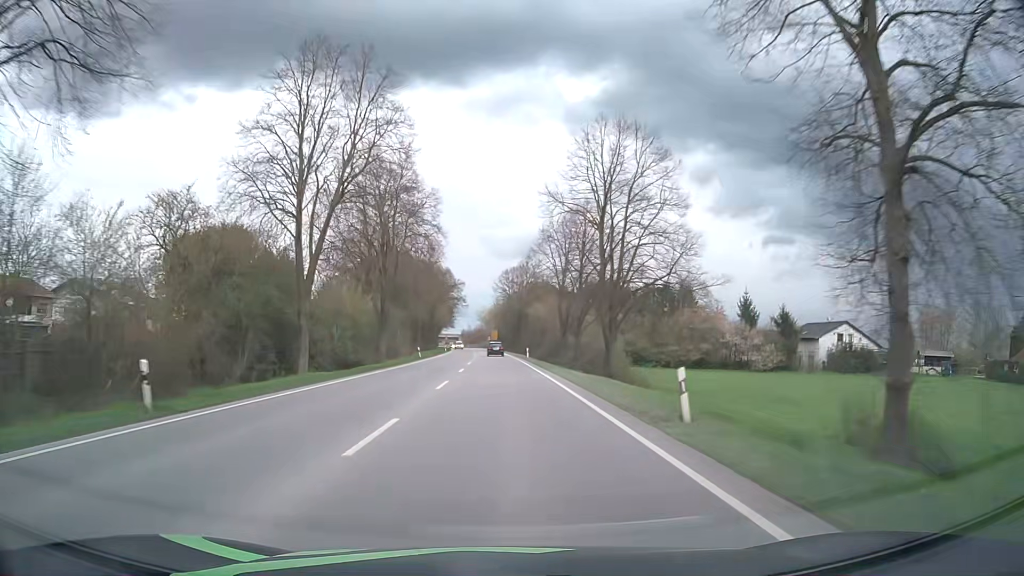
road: primary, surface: asphalt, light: Day
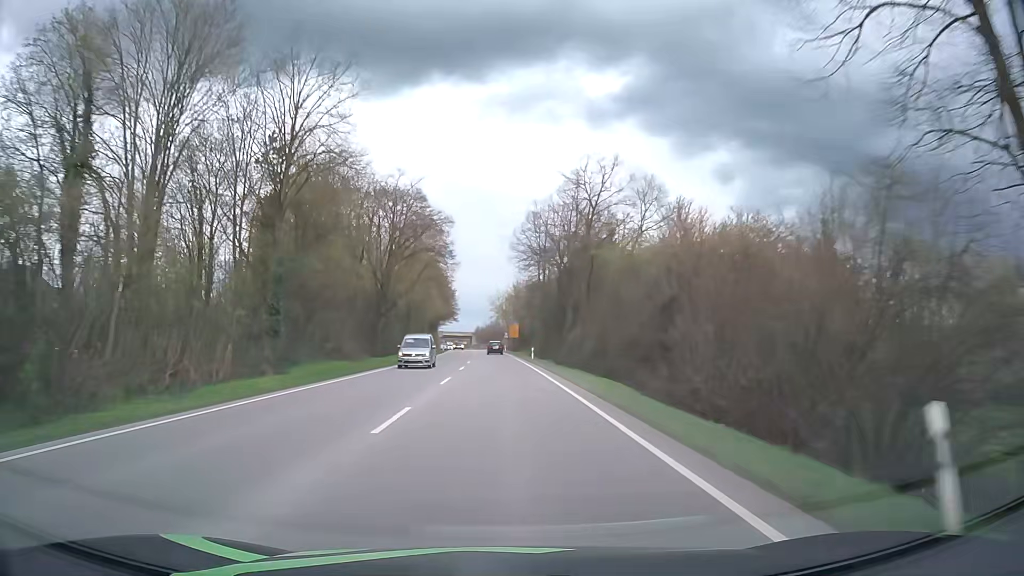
(-0.9, +57.6) m; -2°
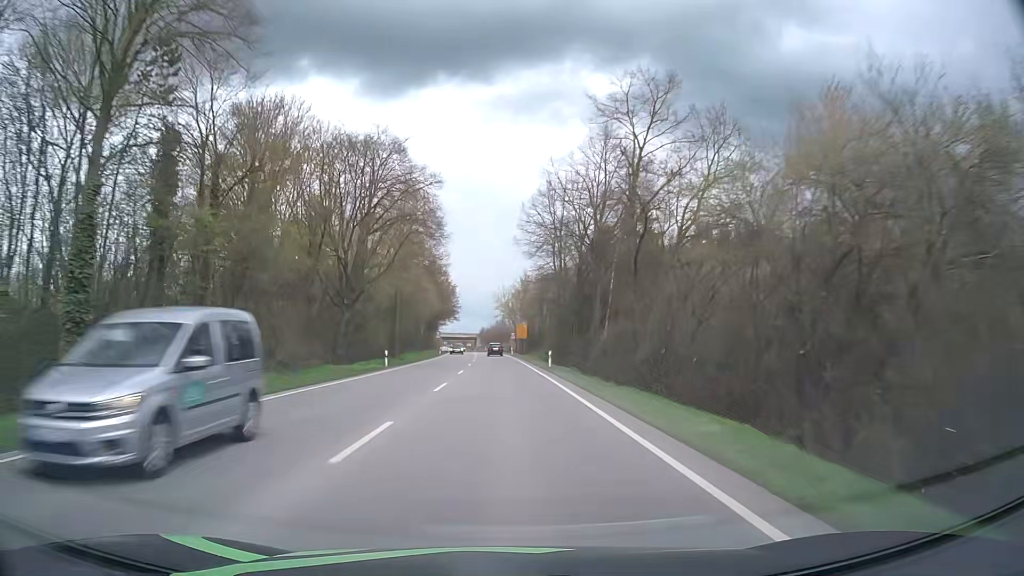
(-0.1, +14.5) m; -1°
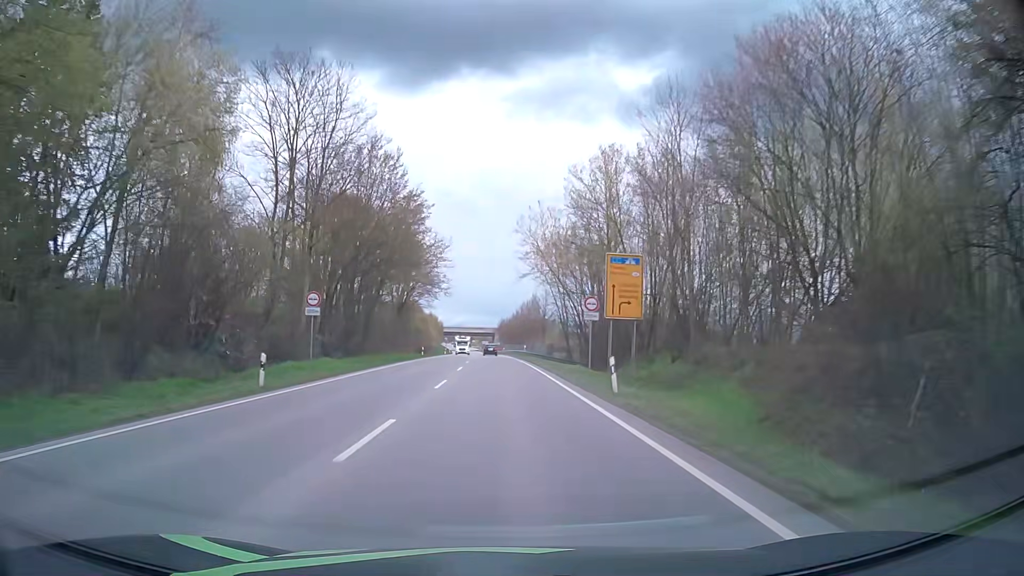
(-1.1, +71.4) m; -2°
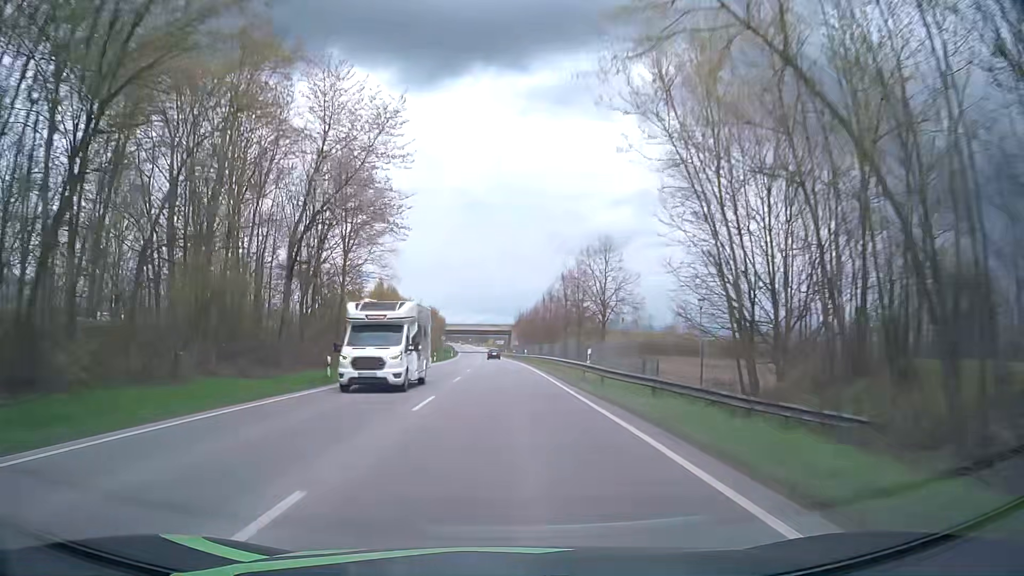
(-0.5, +41.3) m; -1°
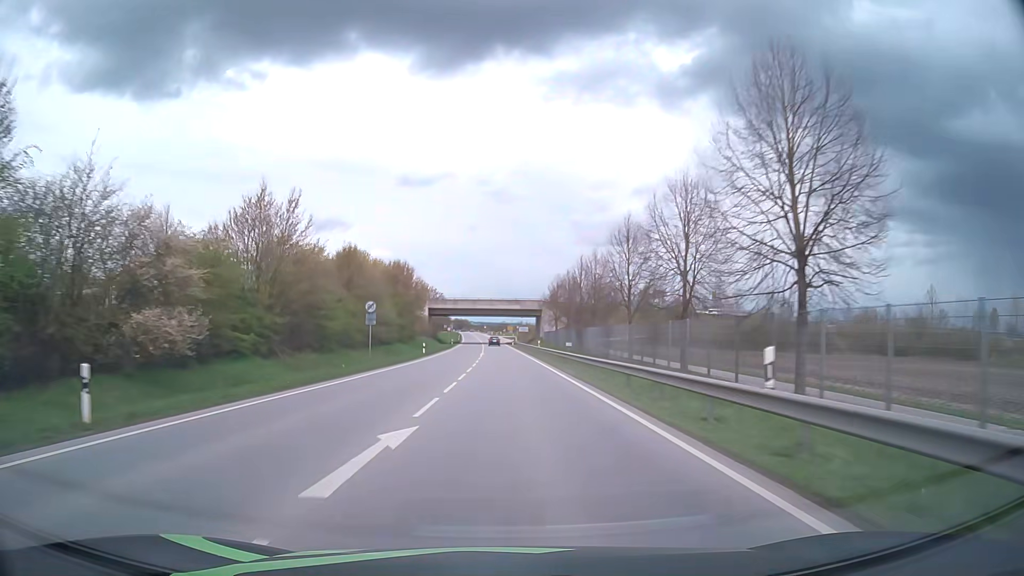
(-1.2, +67.6) m; -2°
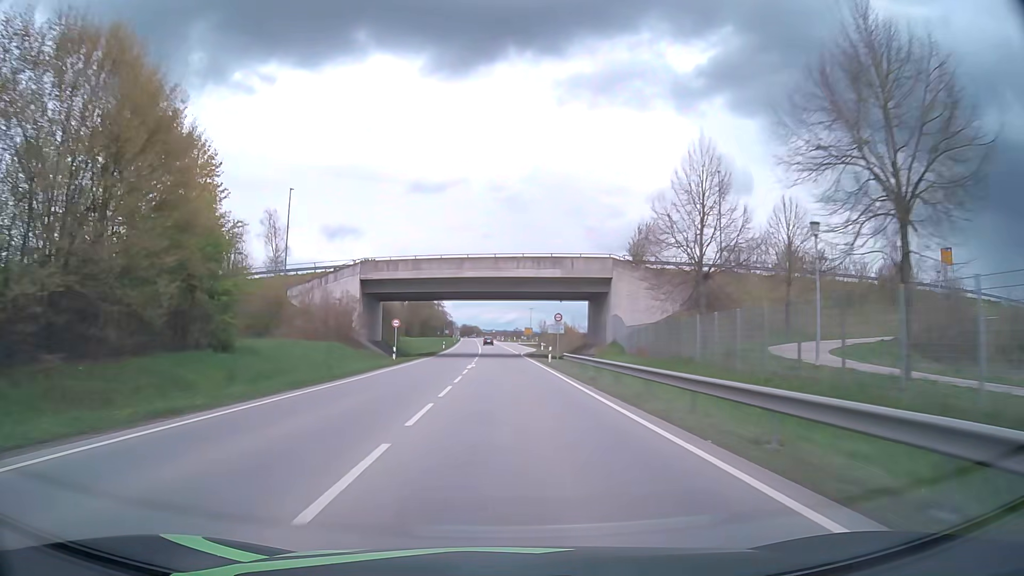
(-0.9, +66.9) m; -1°
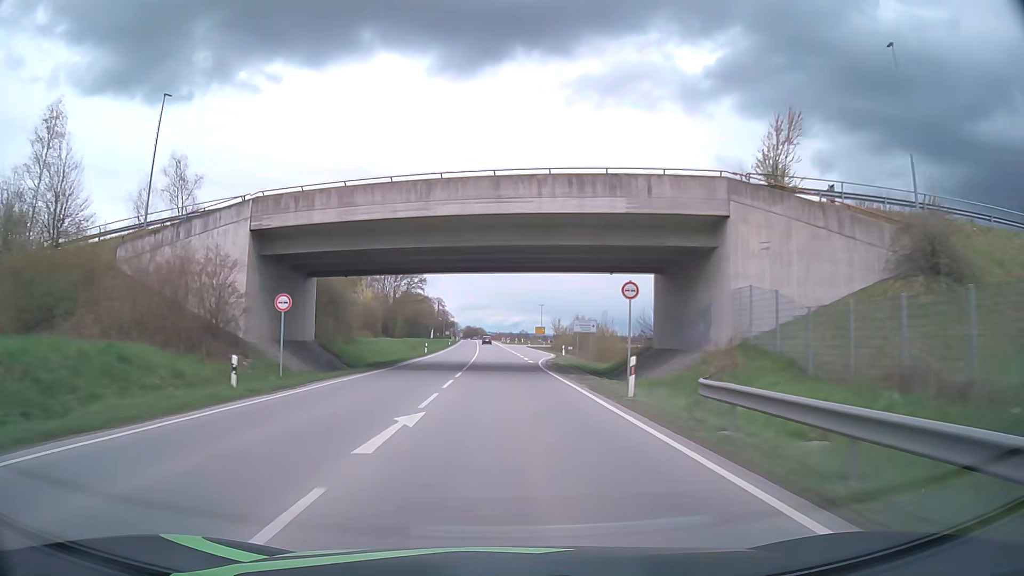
(-0.1, +26.7) m; 0°
(0, +10) (0, +20) (0, +30) (0, +40) (0, +50) (-1, +60) (-1, +70) (-1, +80) (-2, +90) (-2, +100) m
